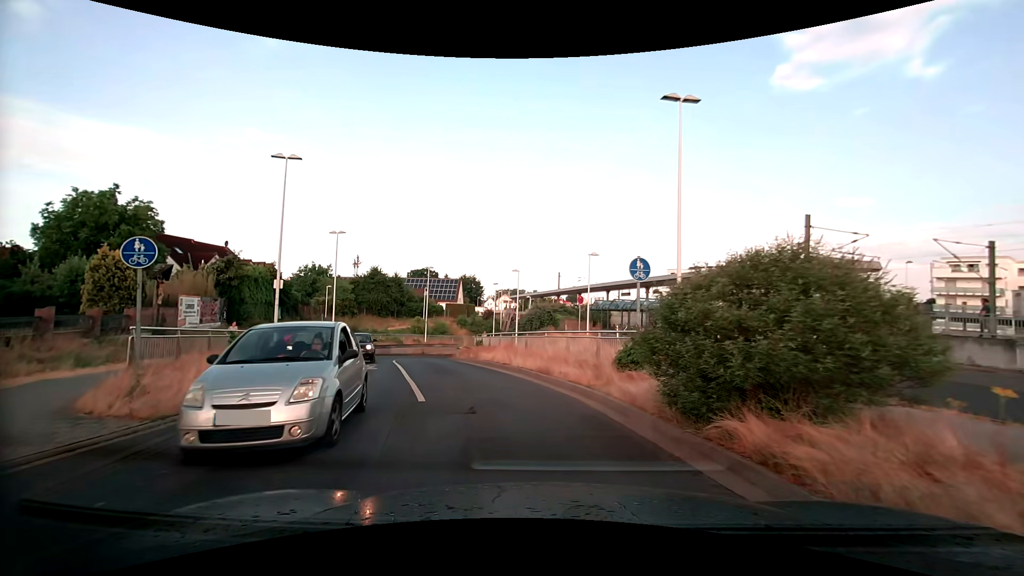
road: tertiary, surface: asphalt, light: Day
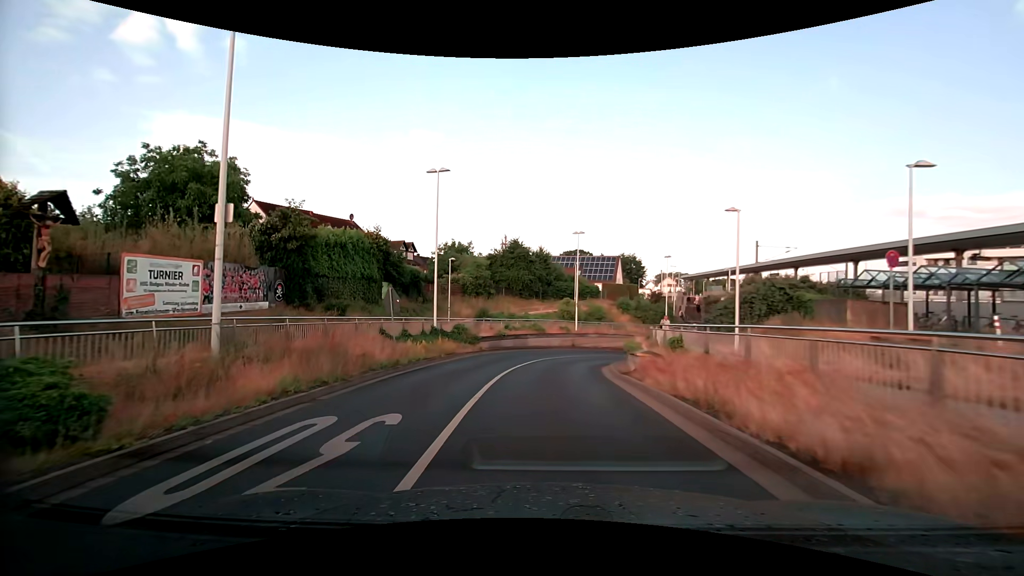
(-2.4, +16.1) m; -18°
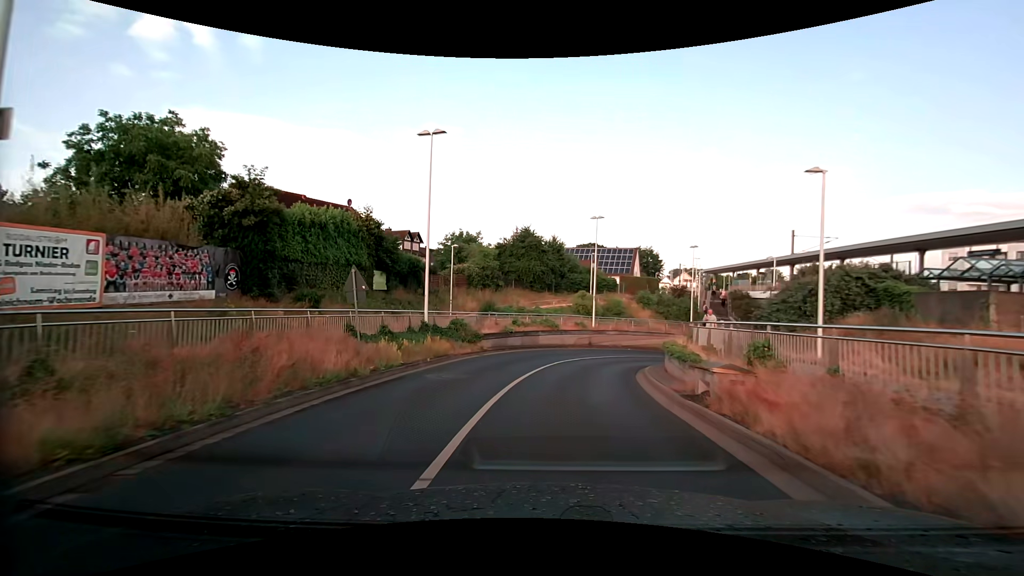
(-0.1, +5.1) m; -1°
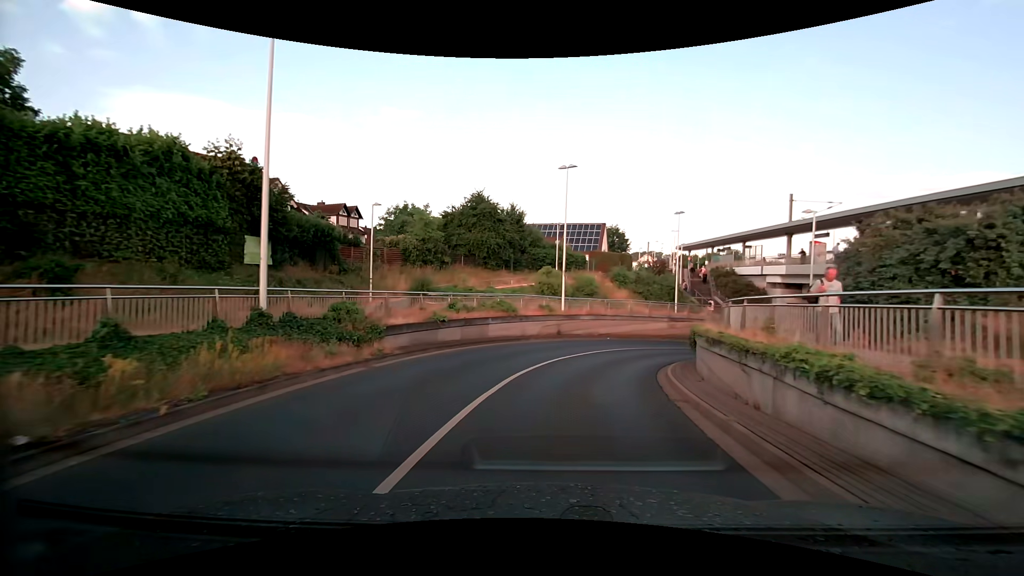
(+0.4, +10.6) m; +5°
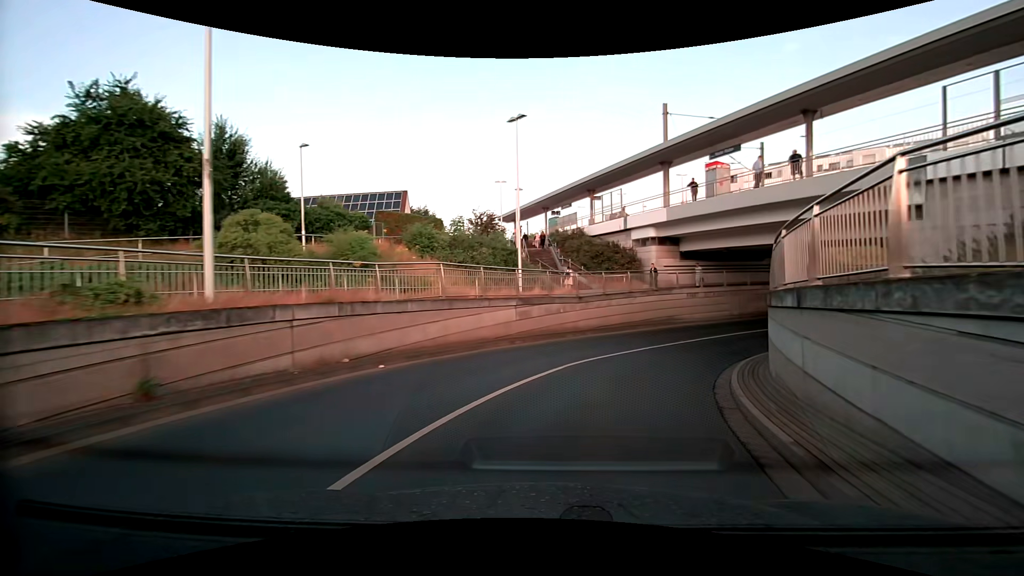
(+3.2, +22.1) m; +20°
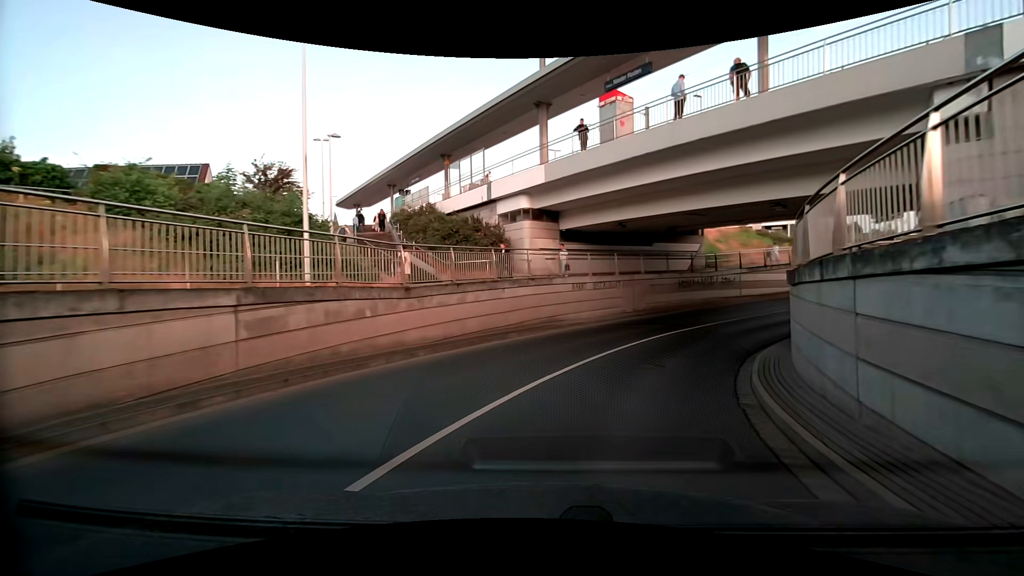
(+1.4, +10.7) m; +15°
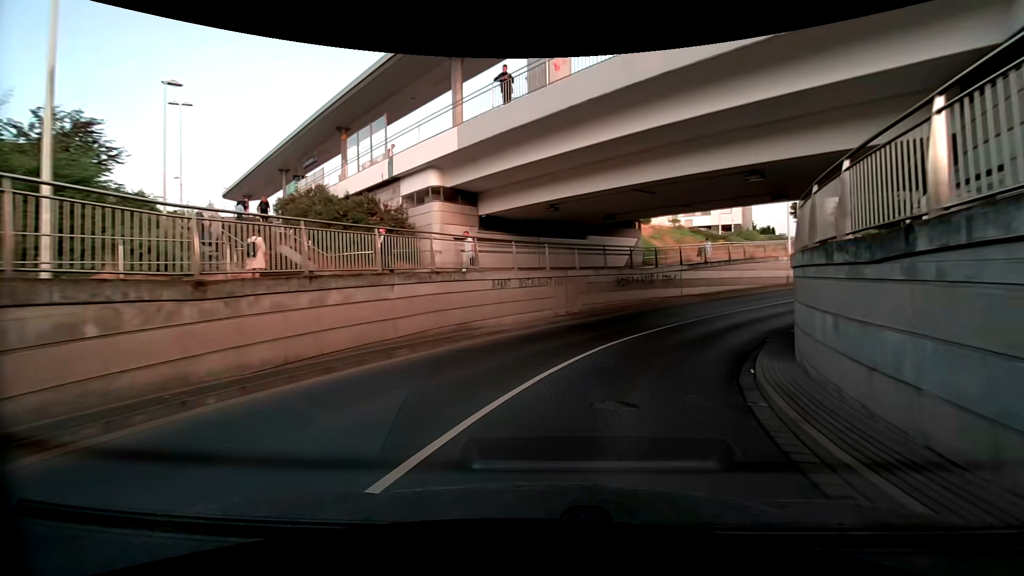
(+0.4, +5.2) m; +8°
